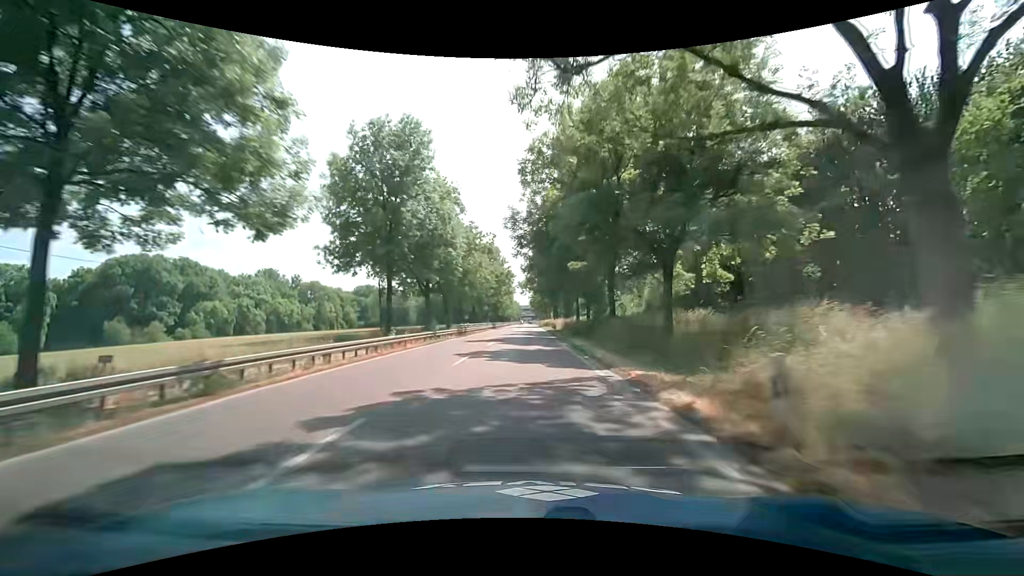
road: secondary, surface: asphalt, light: Day
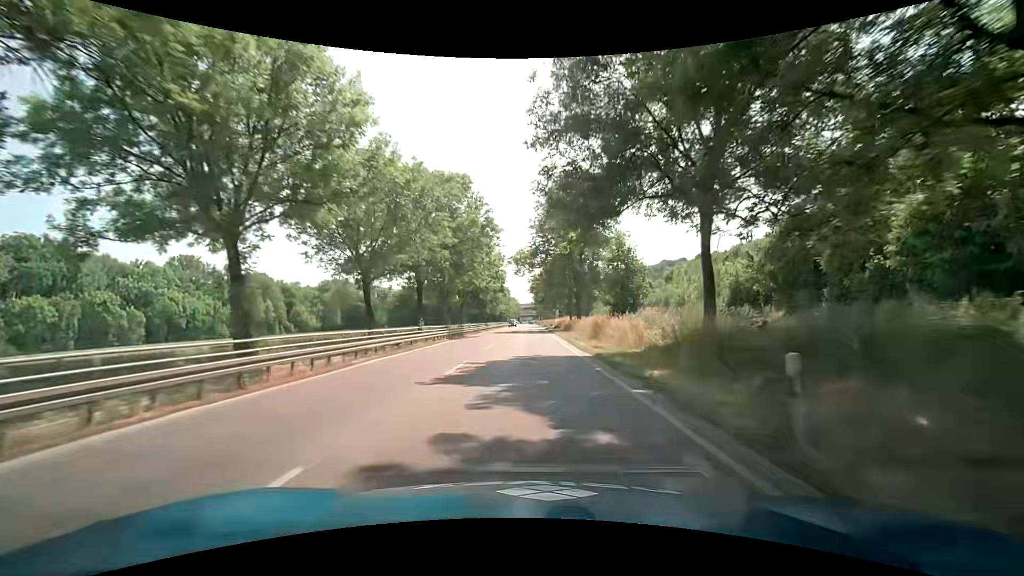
(+0.2, +49.9) m; 0°
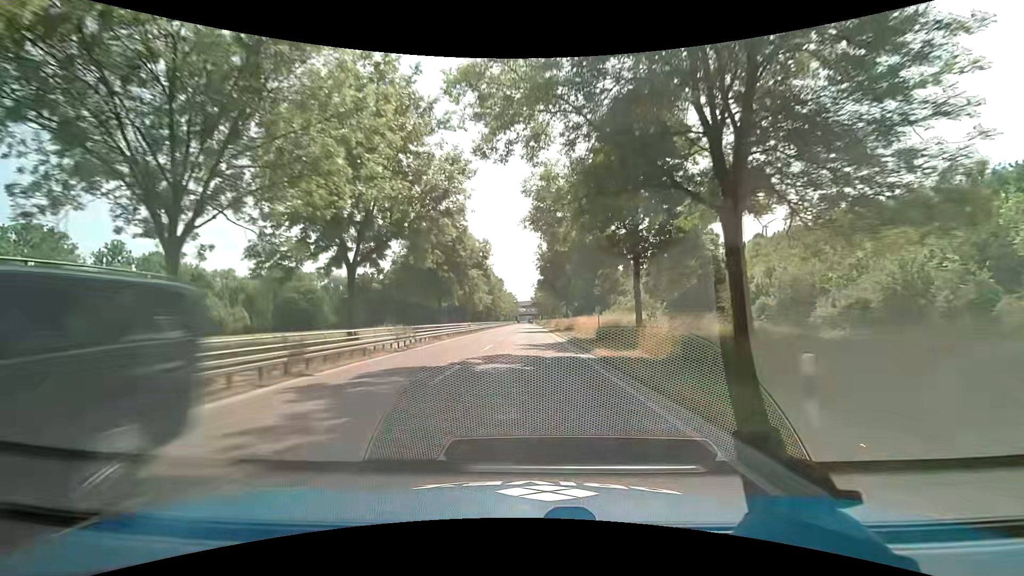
(+0.2, +50.0) m; 0°
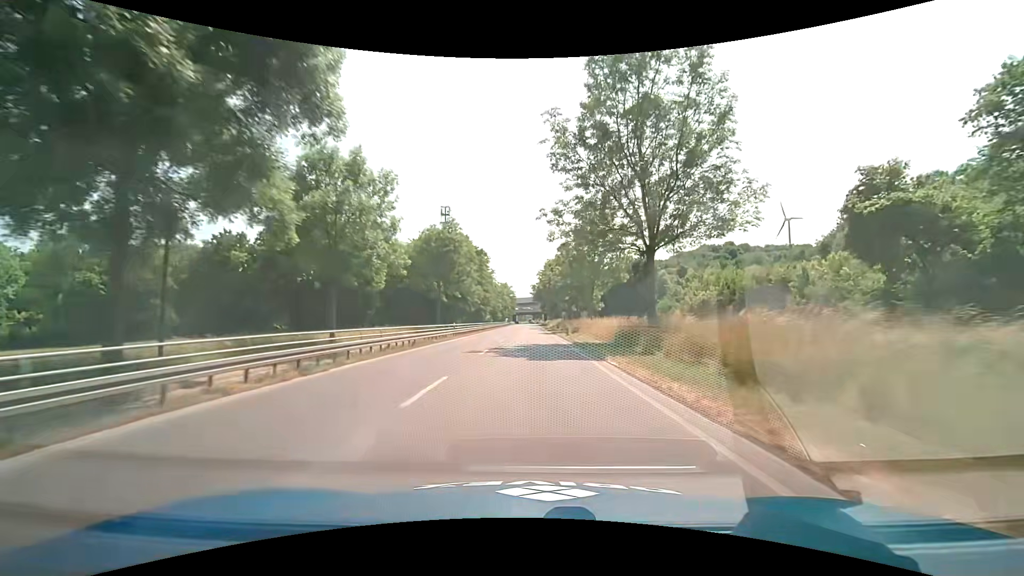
(+0.5, +62.4) m; +1°
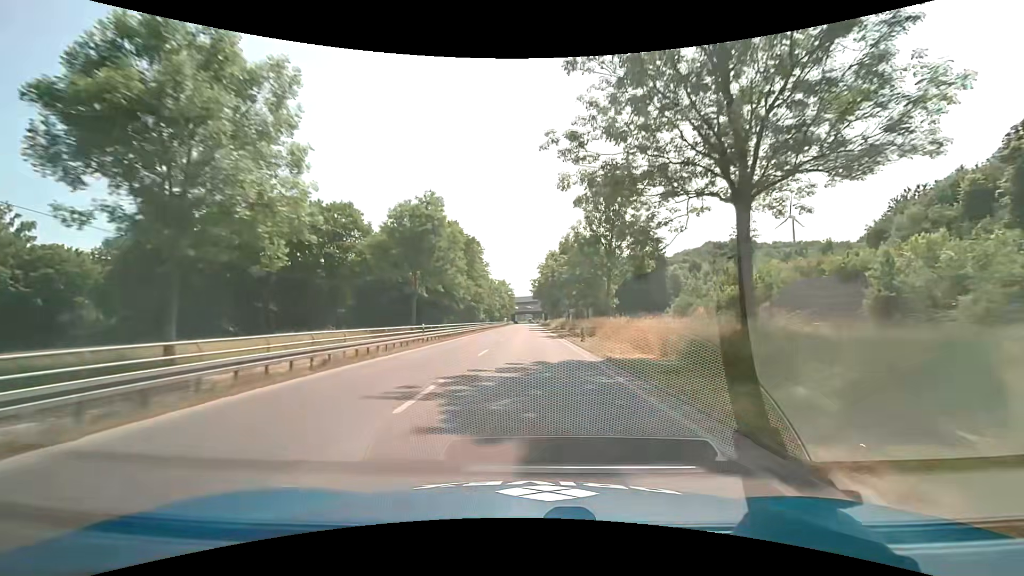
(0.0, +12.5) m; 0°
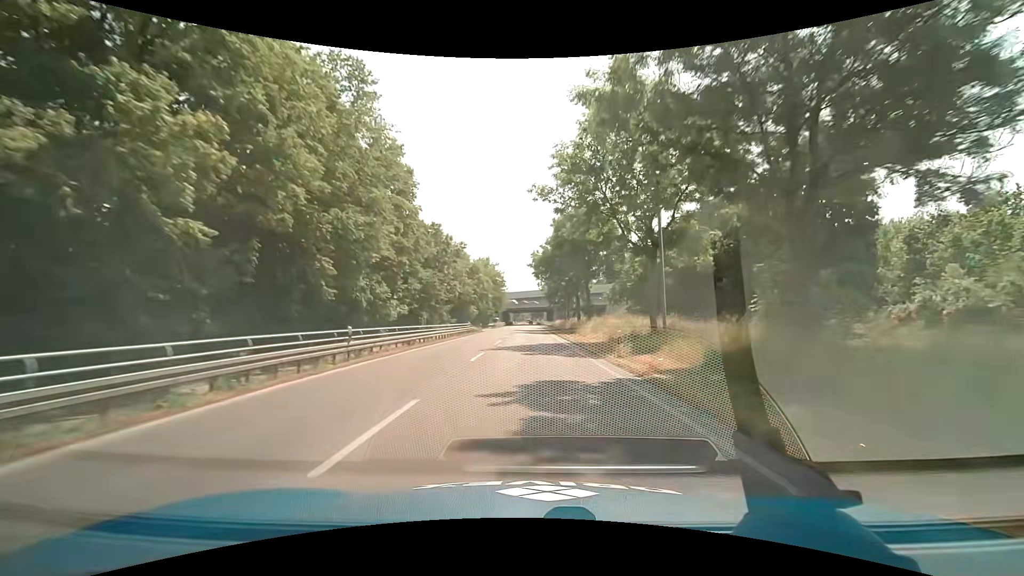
(+0.2, +62.5) m; 0°
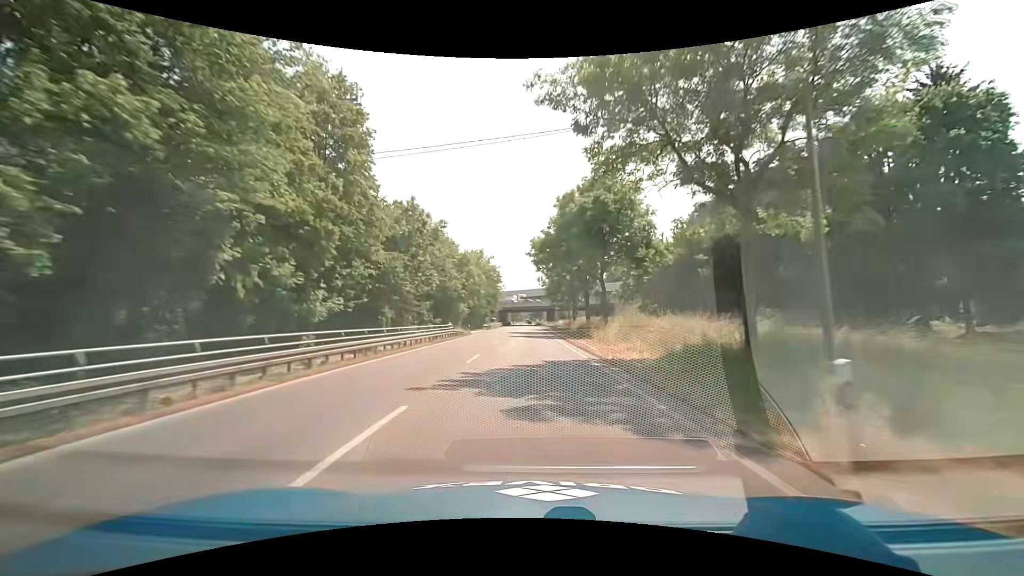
(0.0, +12.5) m; 0°
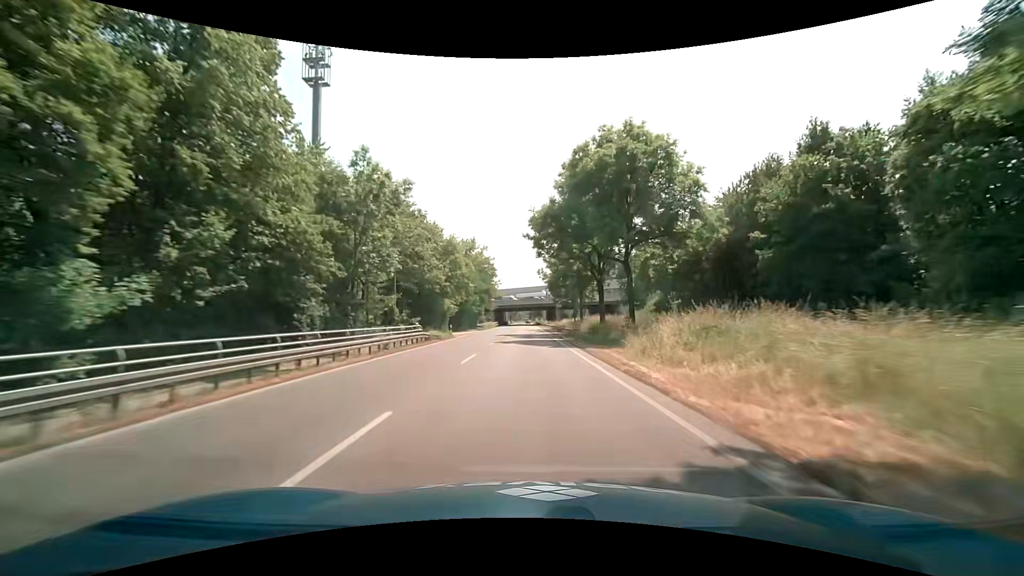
(+0.1, +12.5) m; 0°
(0, +10) (0, +20) (0, +30) (0, +40) (0, +50) (0, +60) (0, +70) (0, +80) (0, +90) (0, +100) m
